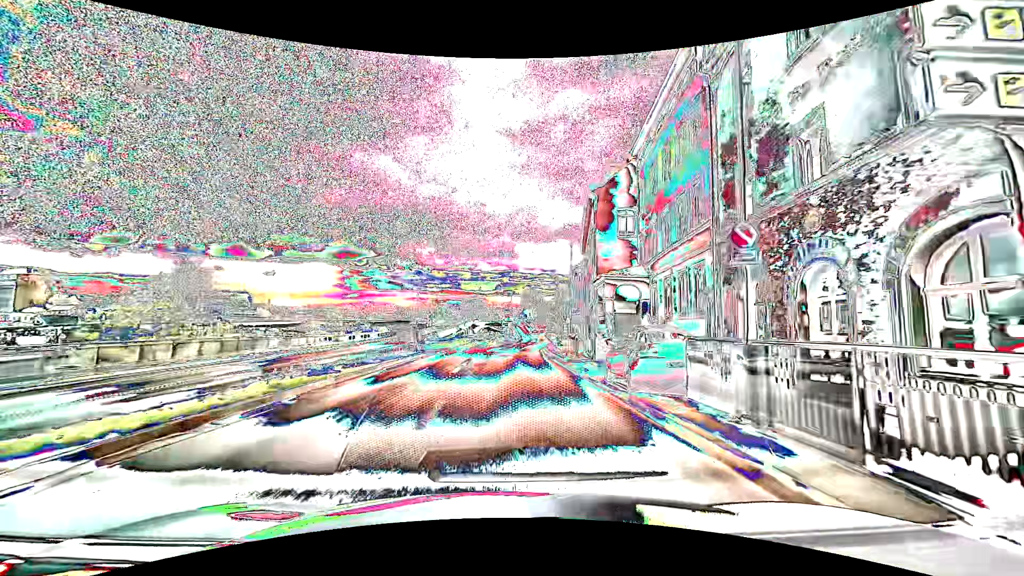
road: primary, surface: asphalt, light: Day
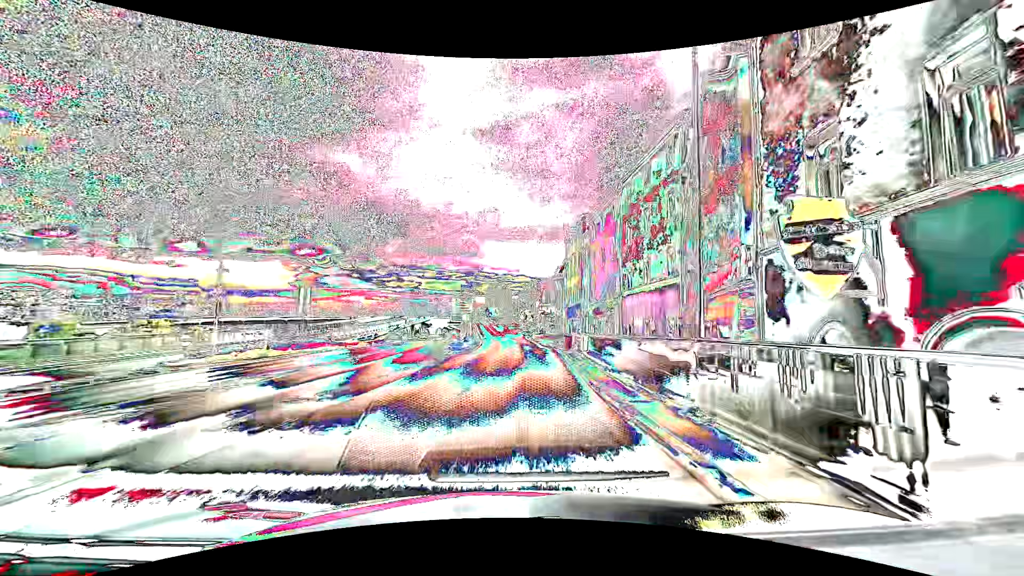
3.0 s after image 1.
(+0.9, +38.1) m; +4°
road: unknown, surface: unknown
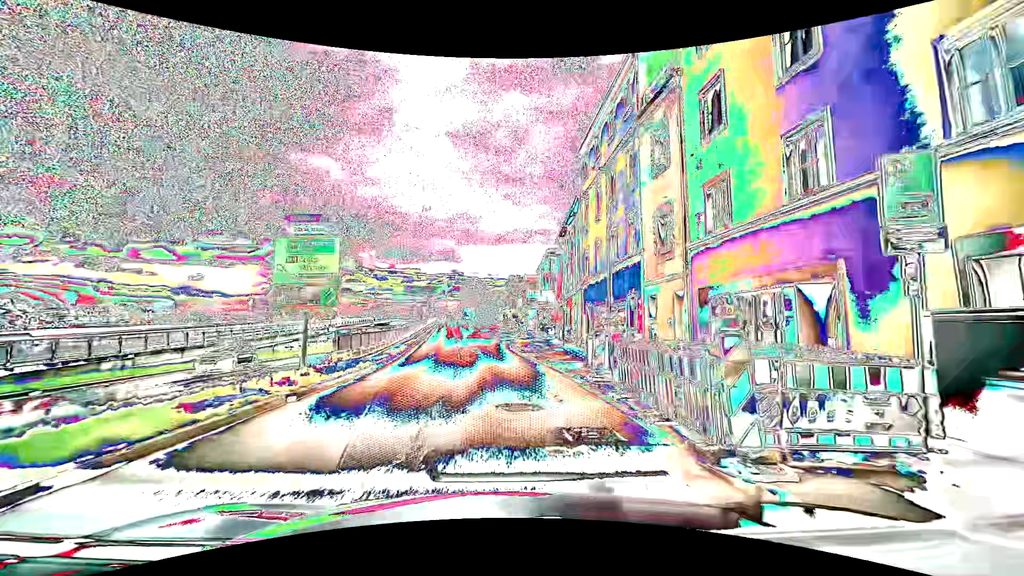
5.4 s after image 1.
(+1.3, +30.3) m; +2°
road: primary_link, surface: asphalt
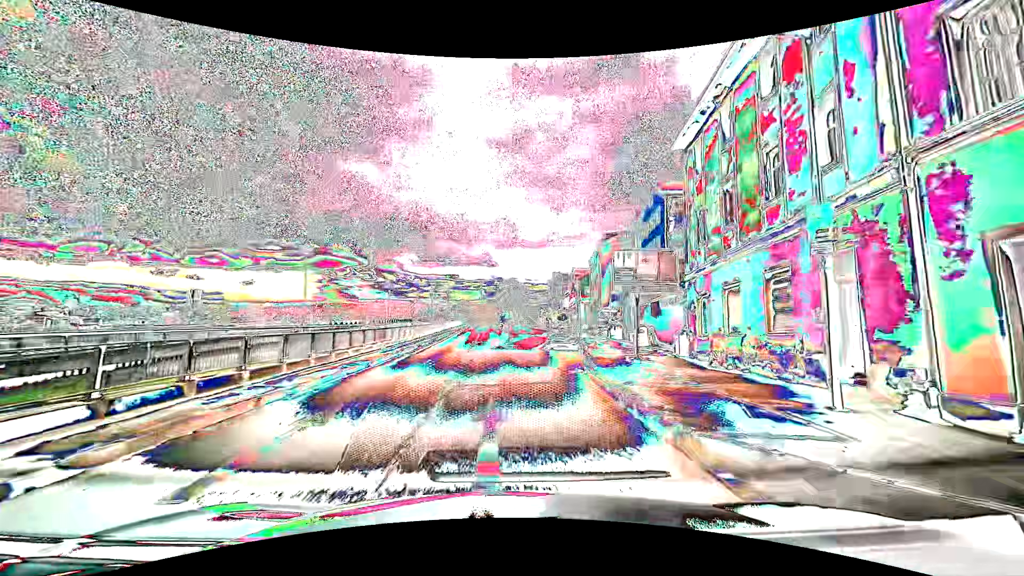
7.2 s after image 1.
(-0.8, +22.6) m; -4°
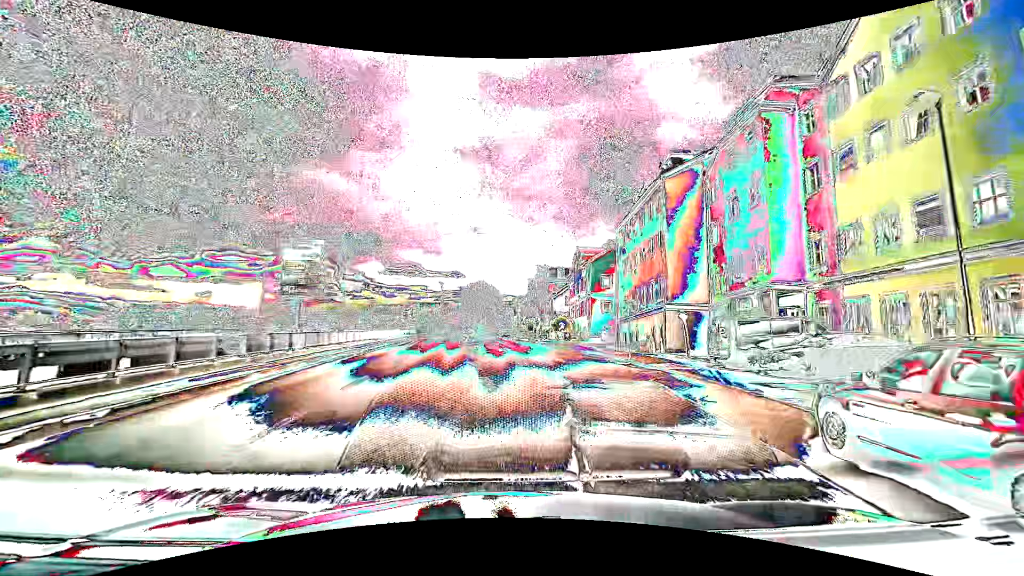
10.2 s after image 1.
(-0.6, +37.3) m; +3°
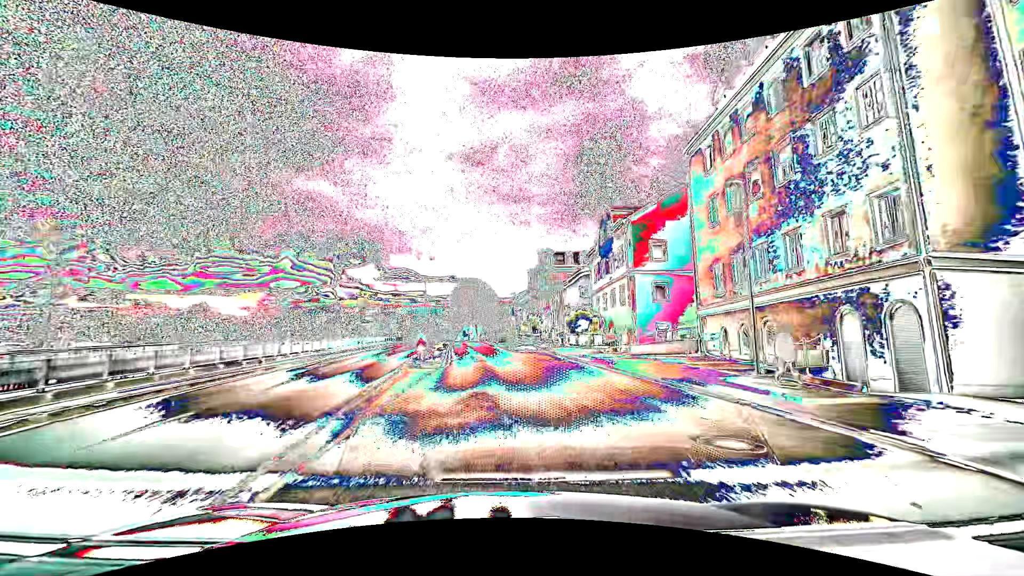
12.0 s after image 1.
(+0.3, +22.2) m; 0°
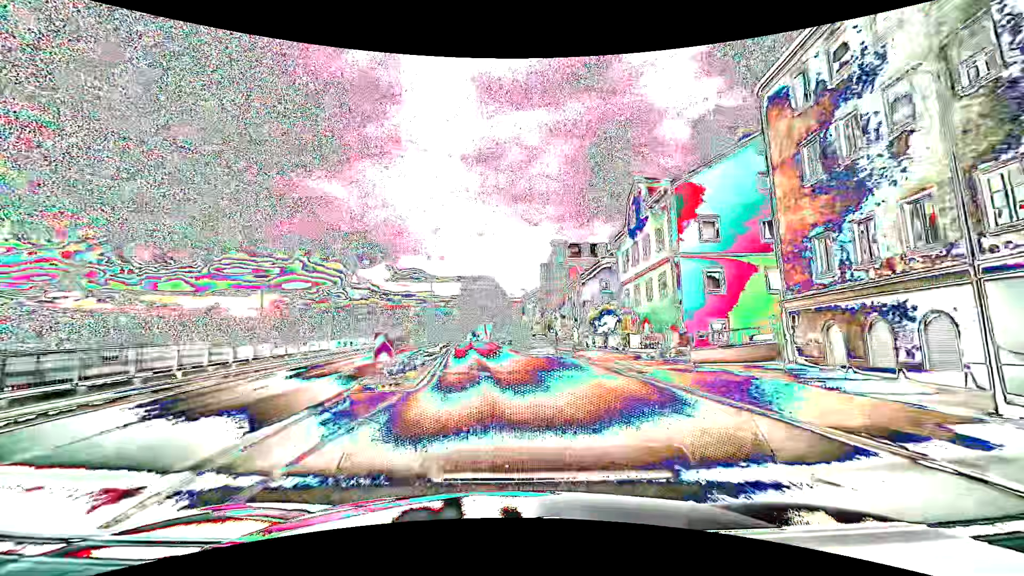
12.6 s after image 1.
(-0.1, +7.4) m; -1°
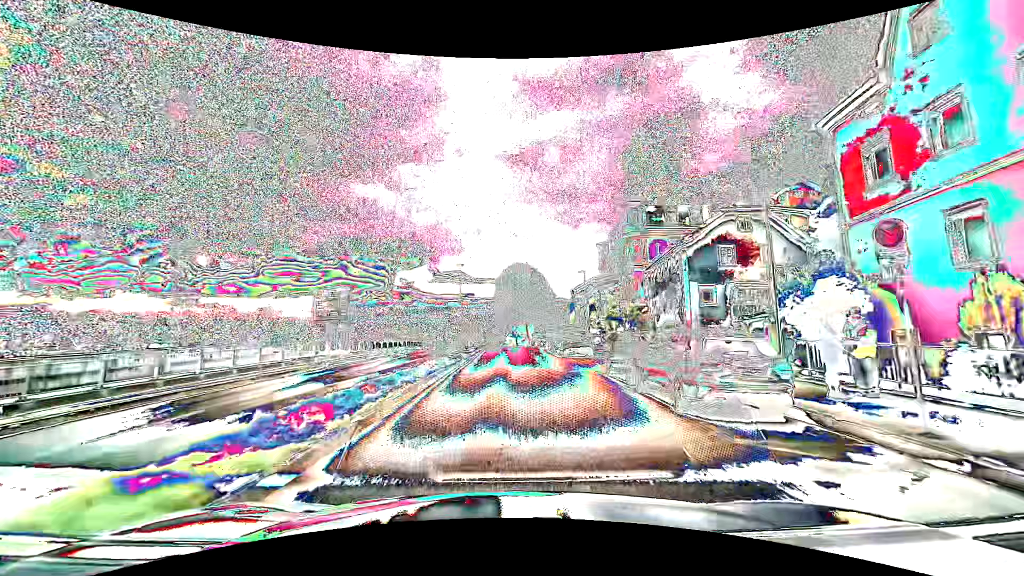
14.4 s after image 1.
(-1.0, +22.4) m; -5°
